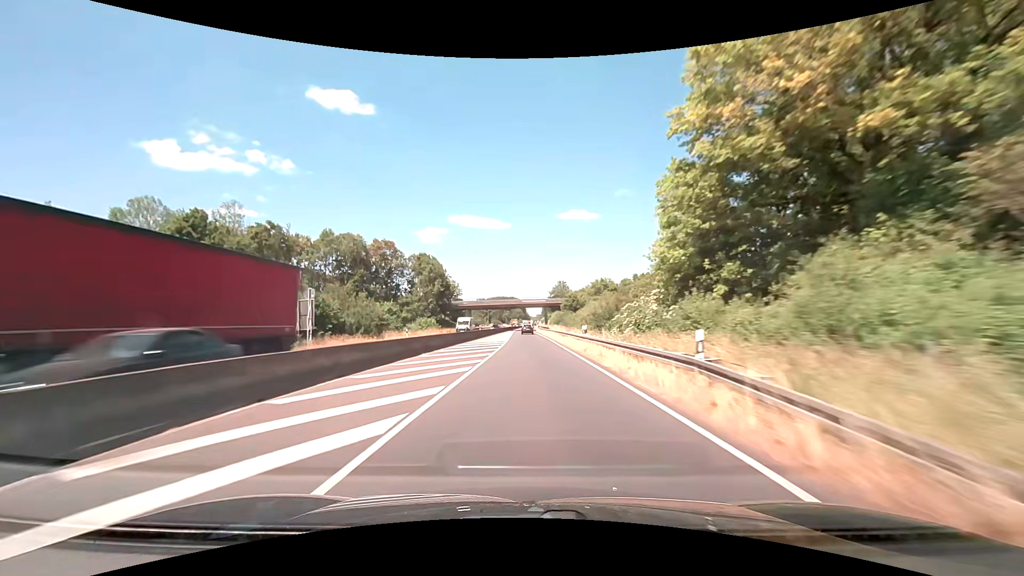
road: trunk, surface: asphalt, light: Day
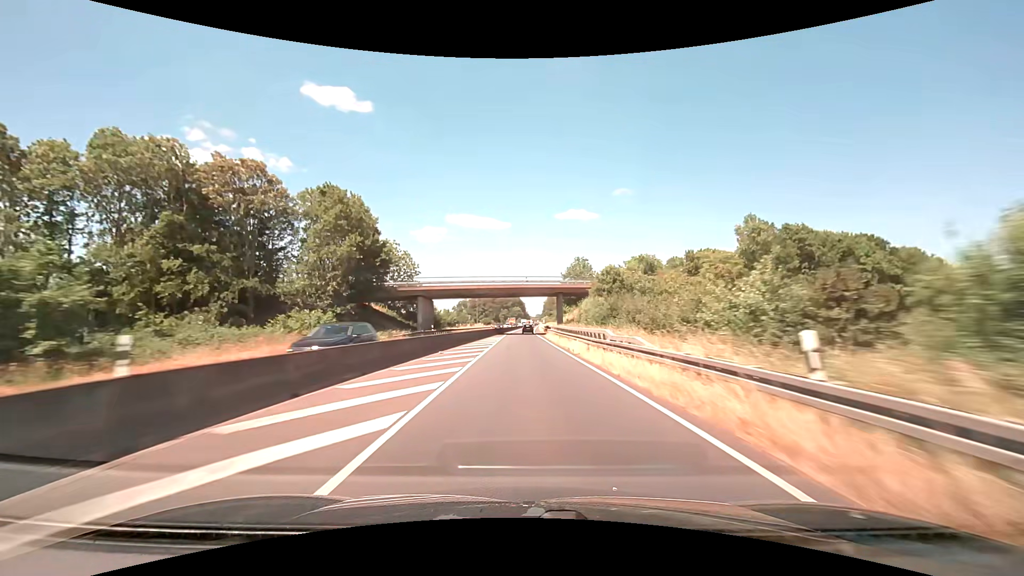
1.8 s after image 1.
(+0.1, +47.9) m; 0°
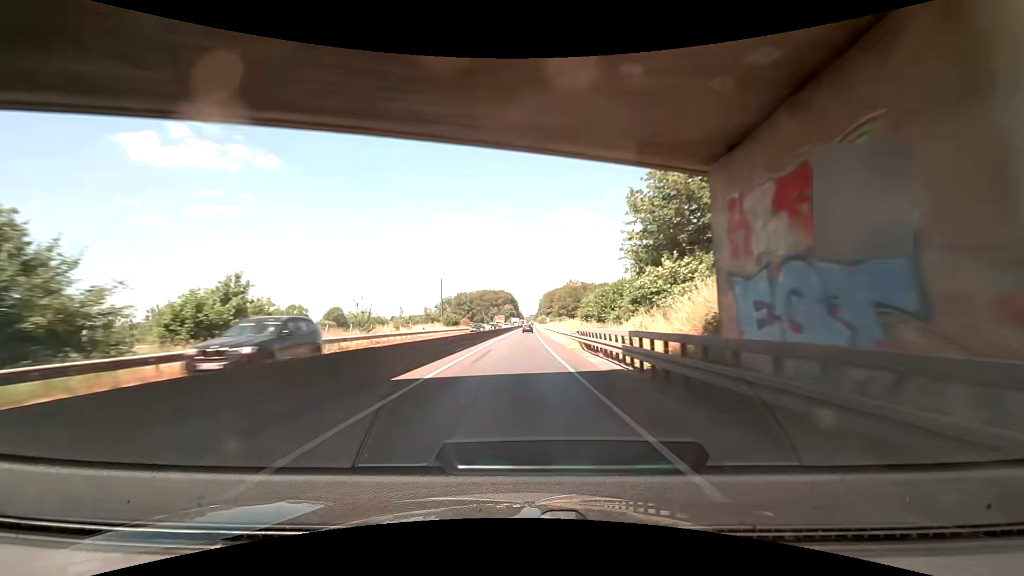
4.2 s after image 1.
(-0.1, +63.4) m; +1°
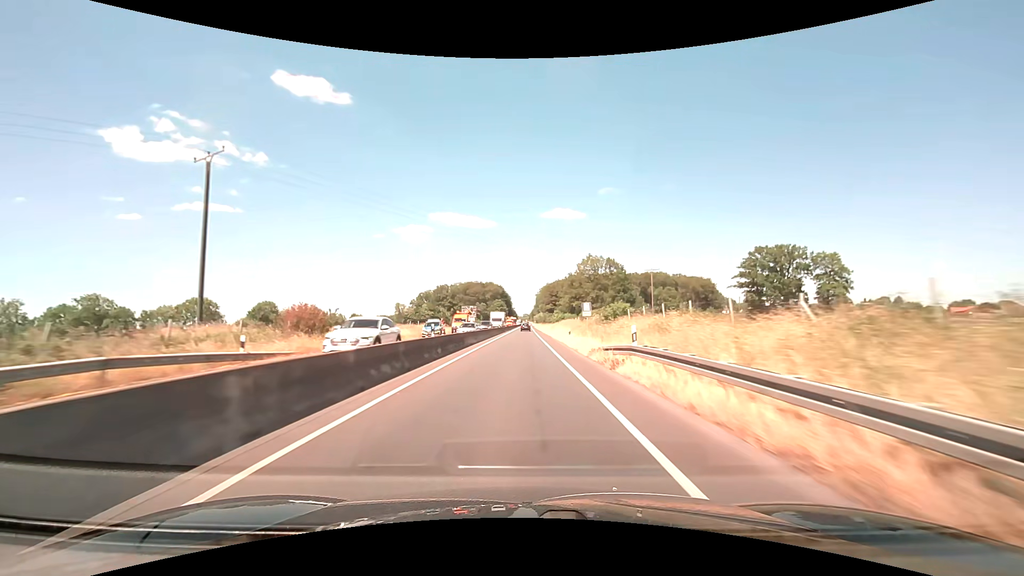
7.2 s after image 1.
(+0.5, +76.4) m; +1°
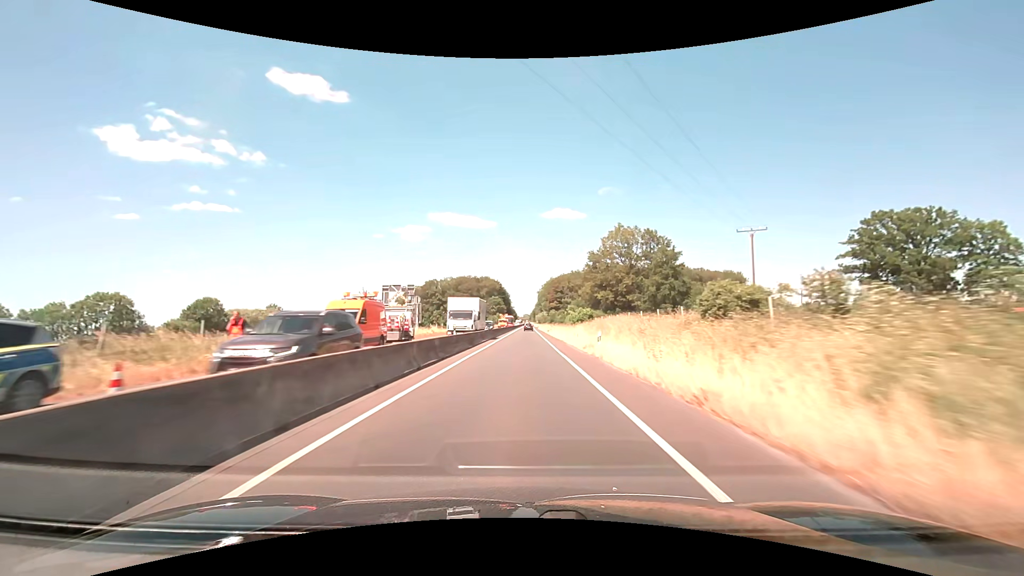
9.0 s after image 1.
(0.0, +43.8) m; 0°
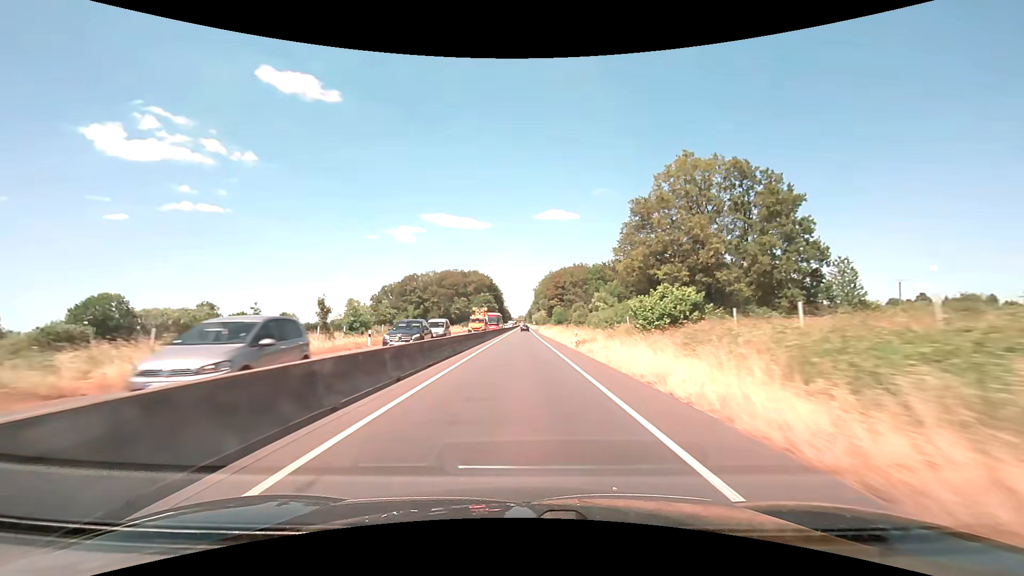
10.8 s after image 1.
(+0.1, +42.7) m; +1°
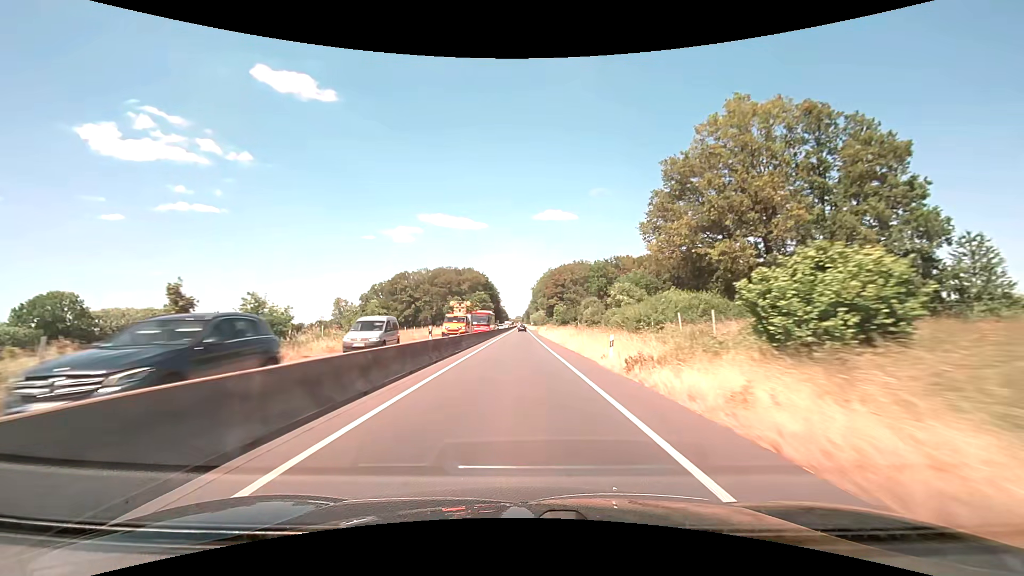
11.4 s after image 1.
(0.0, +14.2) m; 0°
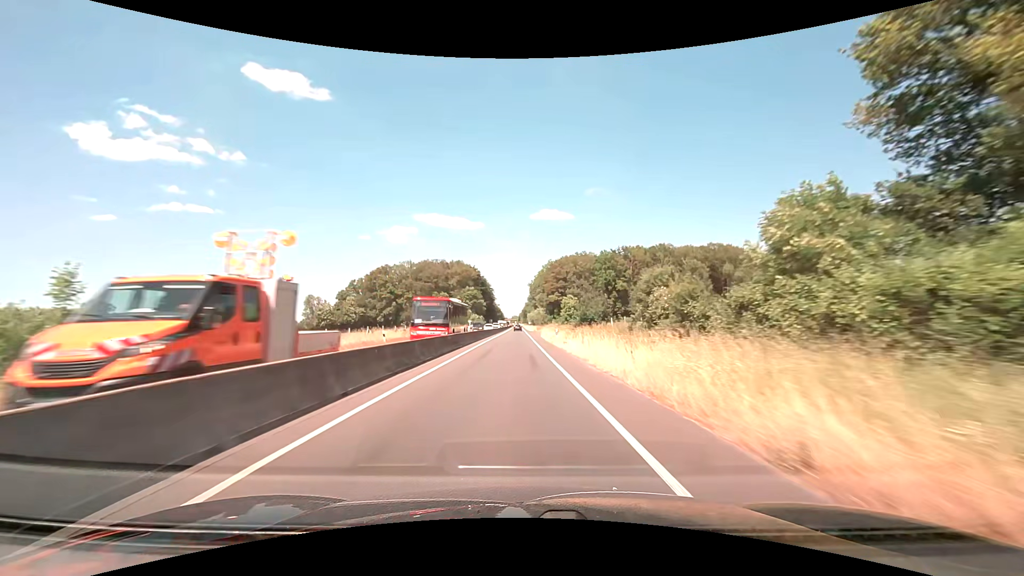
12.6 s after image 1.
(+0.1, +28.3) m; 0°
(0, +10) (0, +20) (0, +30) (0, +40) (0, +50) (0, +60) (-1, +70) (-1, +80) (-1, +90) (-1, +100) m
